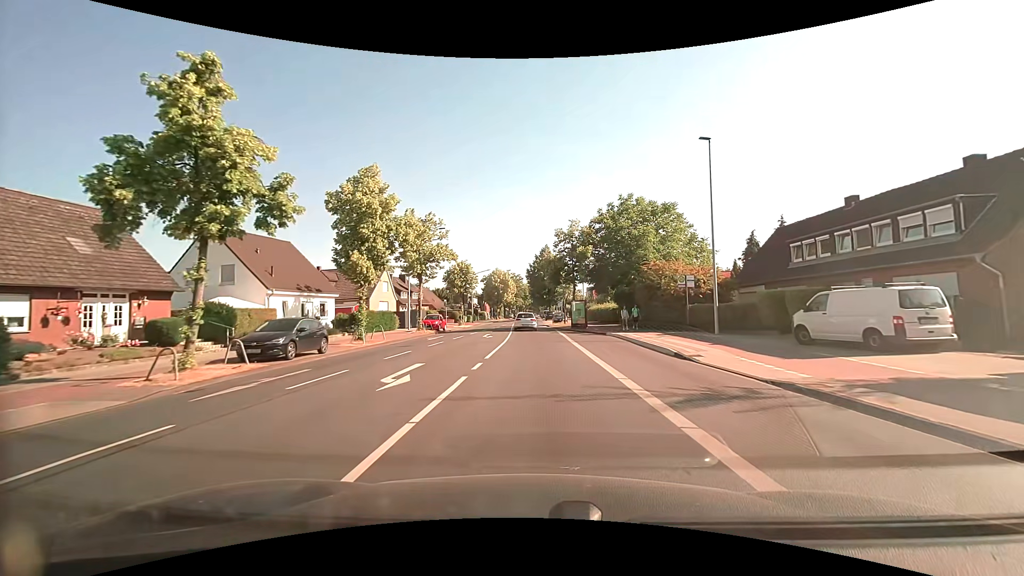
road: secondary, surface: asphalt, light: Day
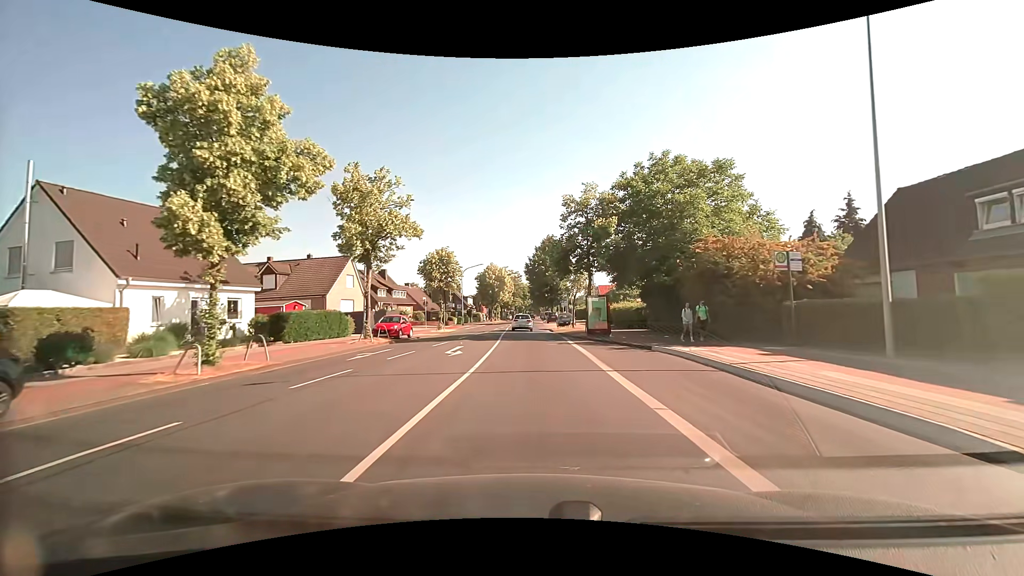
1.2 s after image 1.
(0.0, +12.6) m; 0°
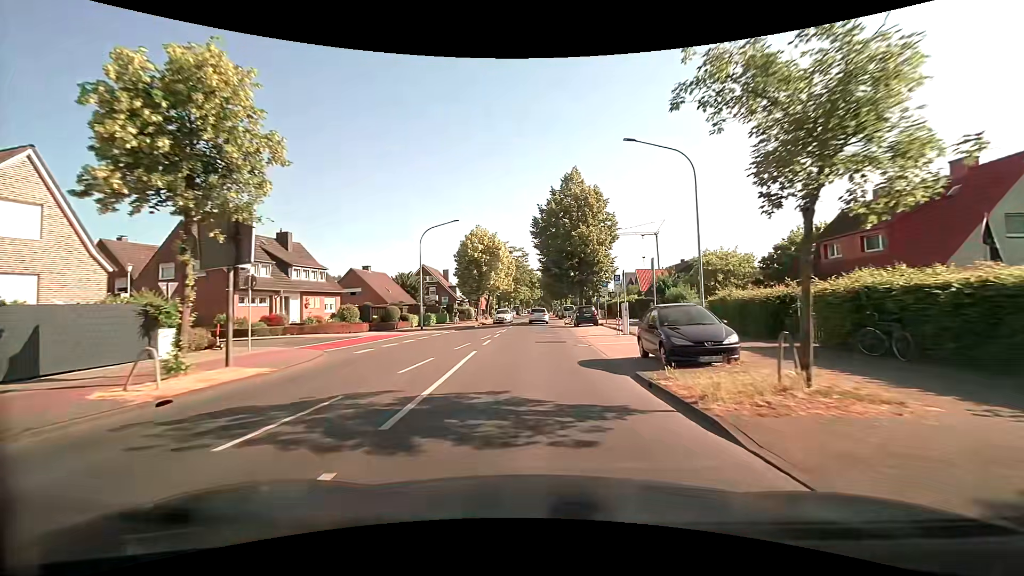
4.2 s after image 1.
(-0.6, +35.3) m; -1°
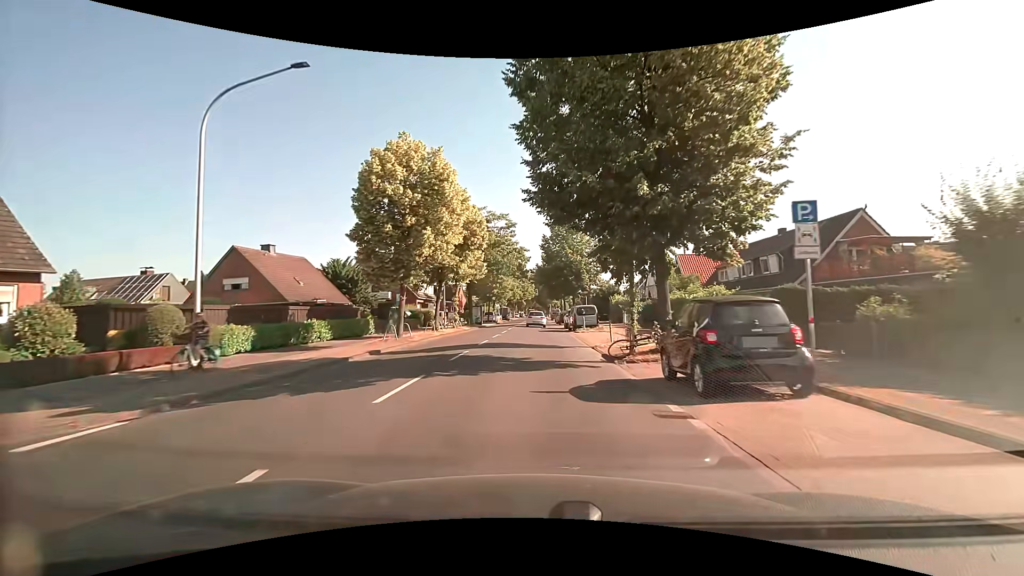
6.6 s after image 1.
(+0.4, +29.1) m; +1°
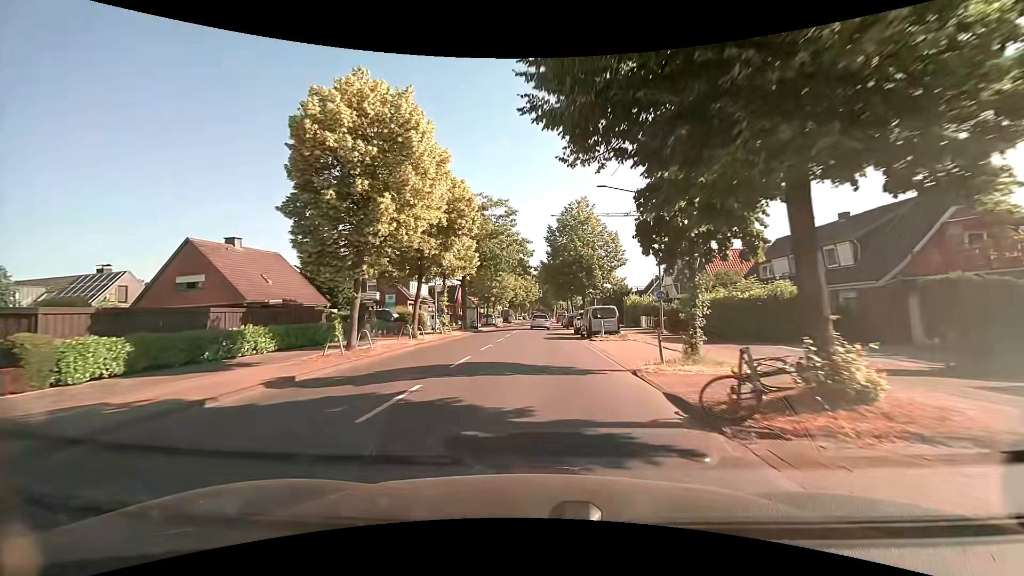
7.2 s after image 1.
(-0.1, +7.2) m; -1°
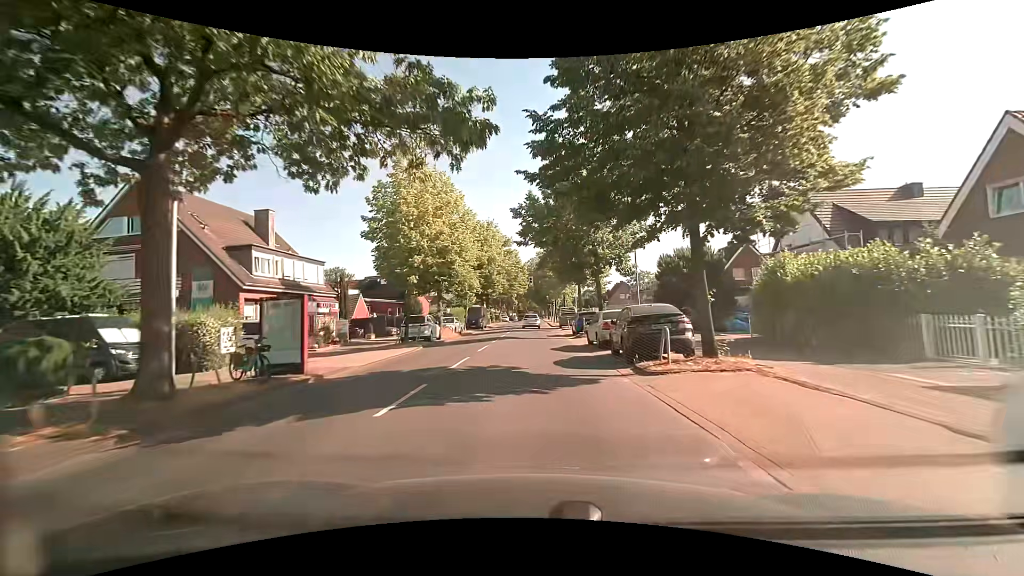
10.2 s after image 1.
(+0.5, +35.3) m; +1°
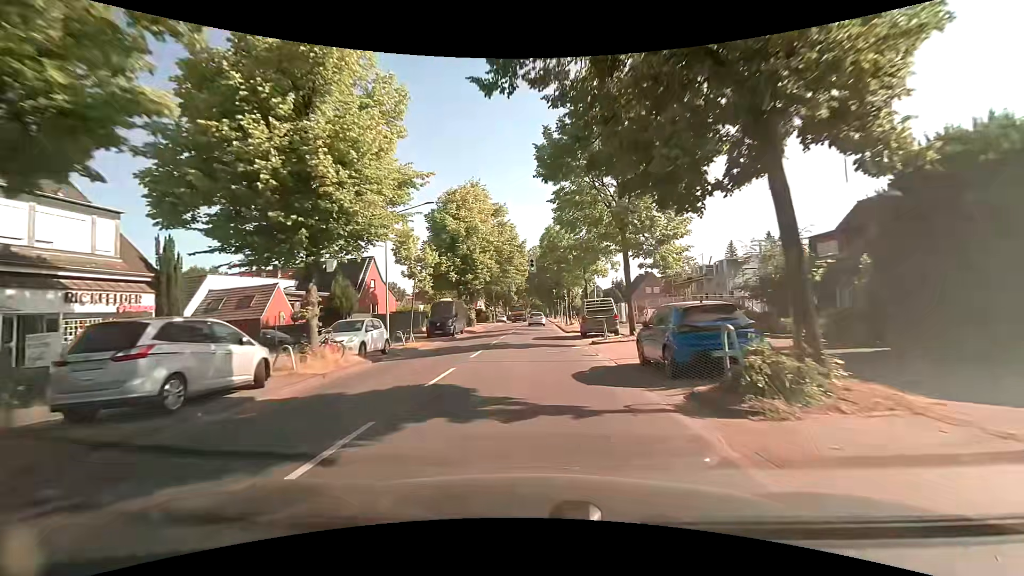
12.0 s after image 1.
(0.0, +21.5) m; 0°
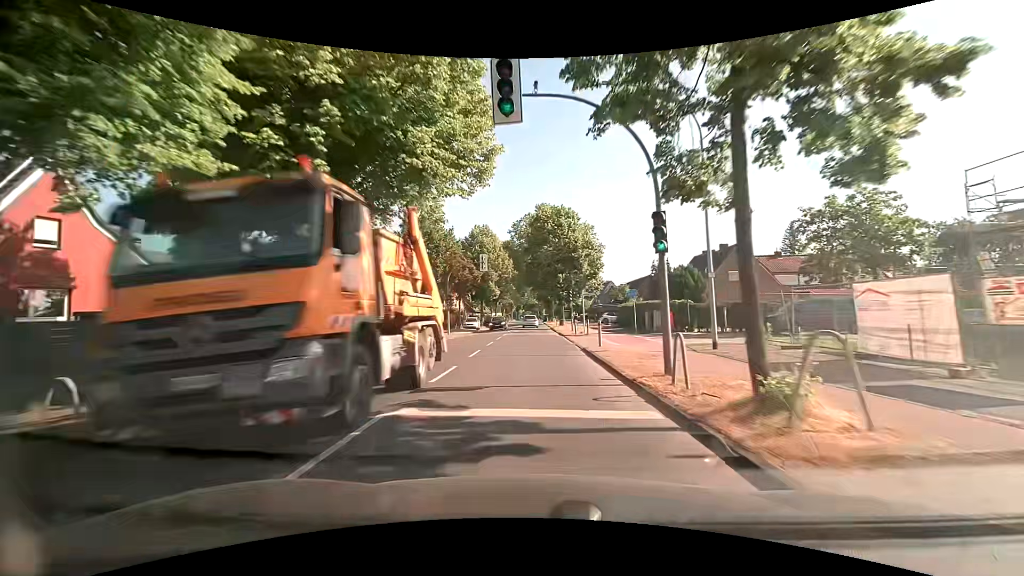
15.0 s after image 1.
(+0.2, +37.7) m; 0°
(0, +10) (0, +20) (0, +30) (0, +40) (0, +50) (0, +60) (0, +70) (0, +80) (0, +90) (0, +100) m
